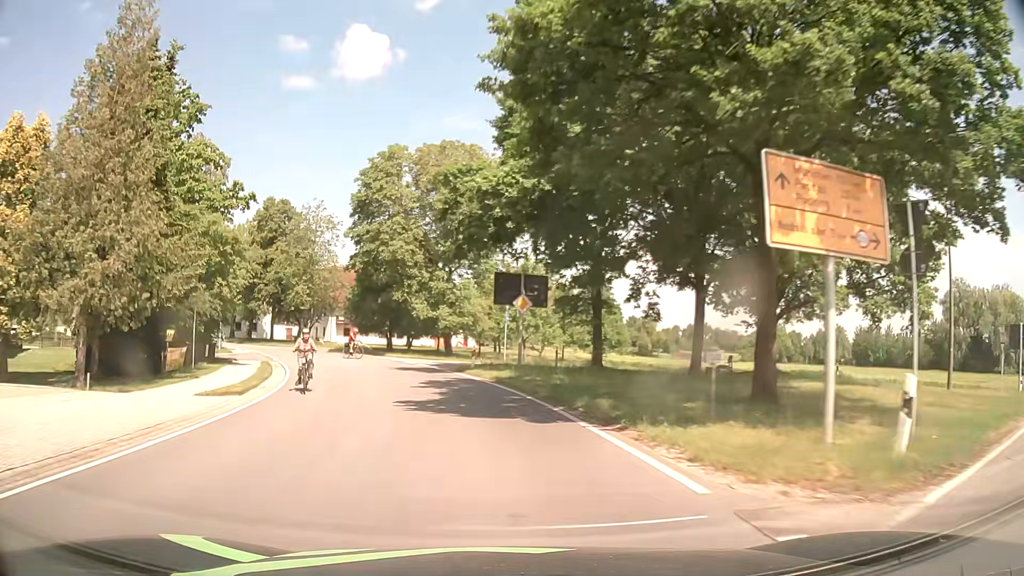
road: secondary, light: Day
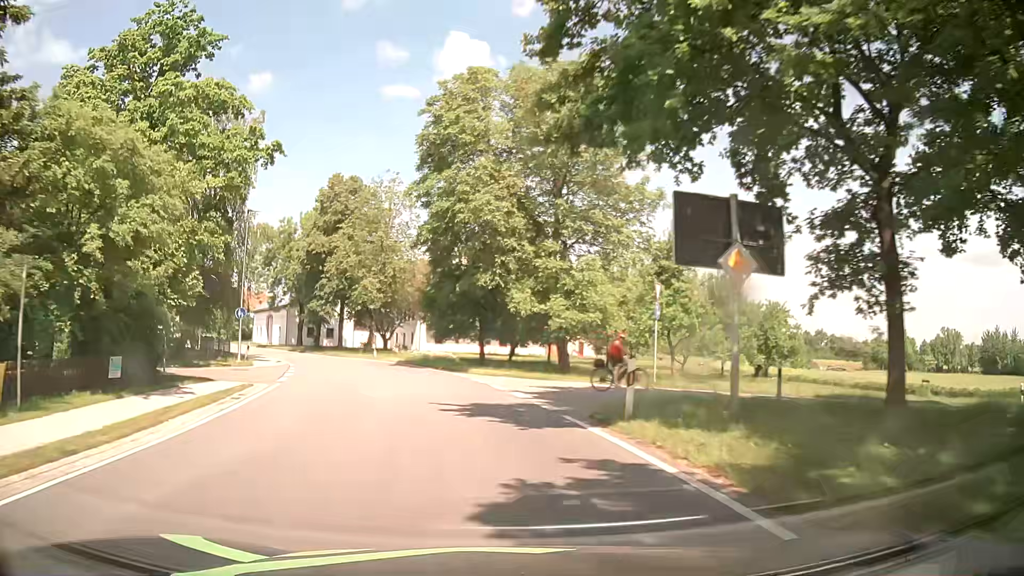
(-1.3, +15.1) m; -9°
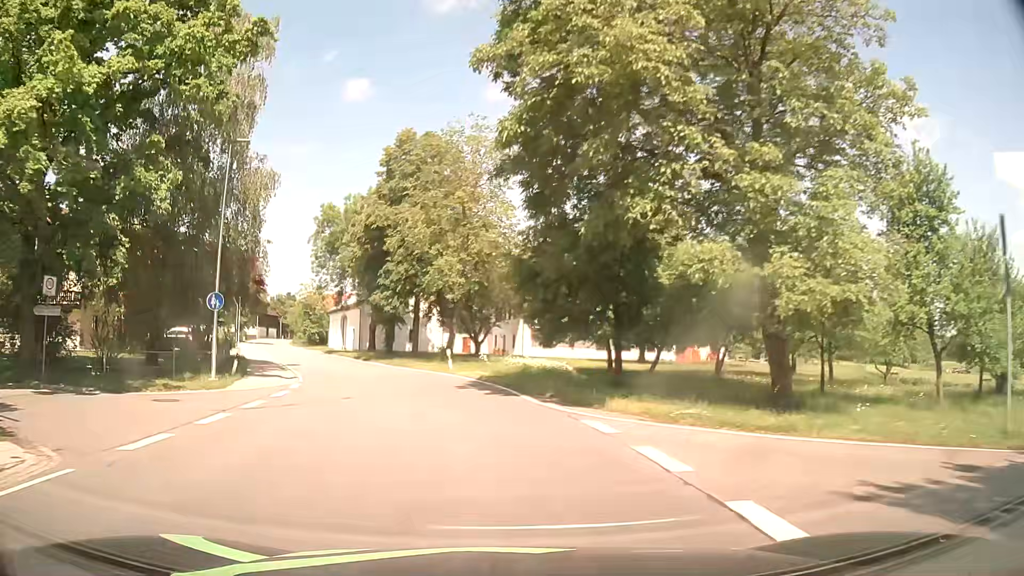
(-1.3, +15.1) m; -9°
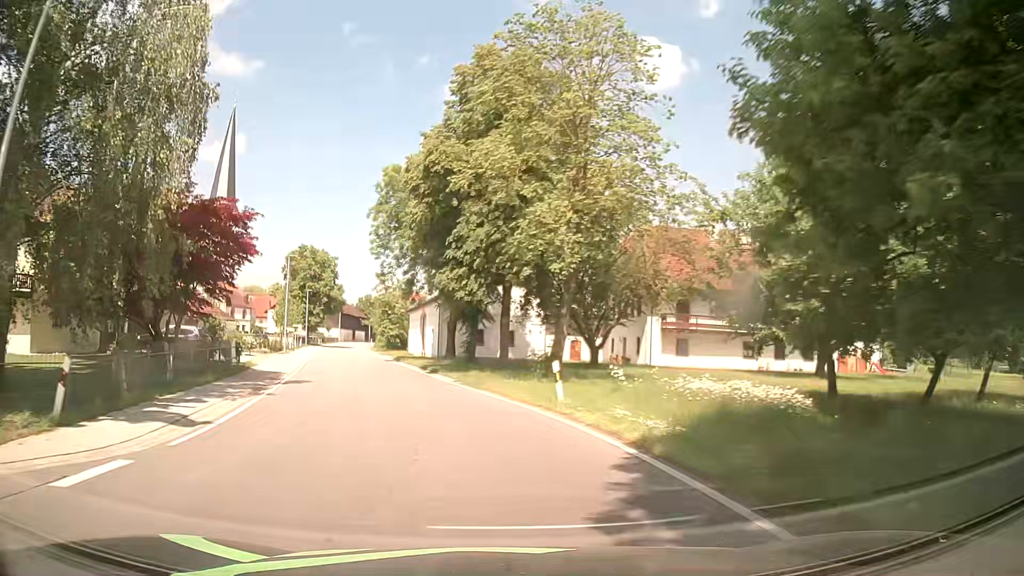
(-1.3, +15.1) m; -10°
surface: asphalt
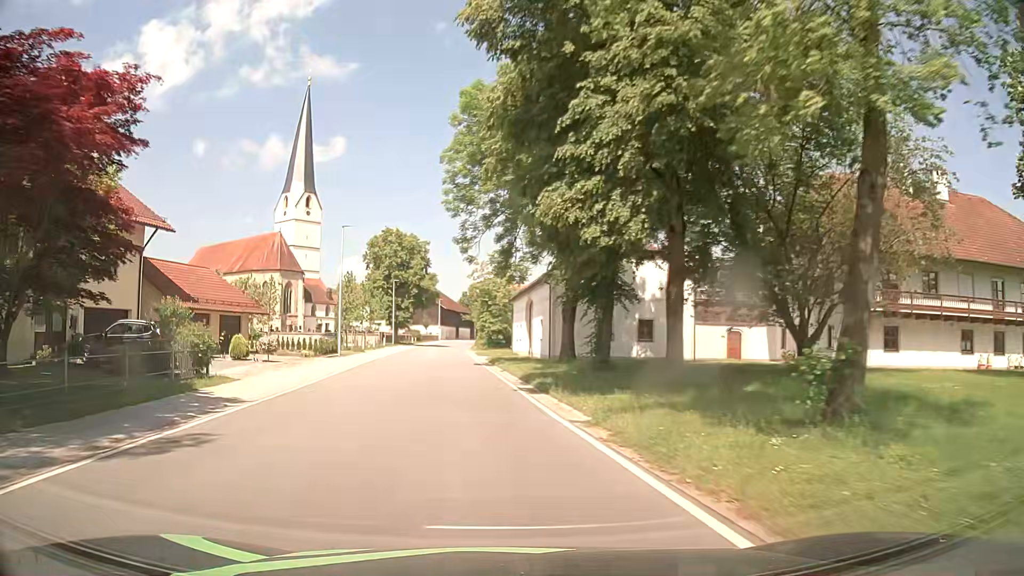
(-1.0, +15.2) m; -8°
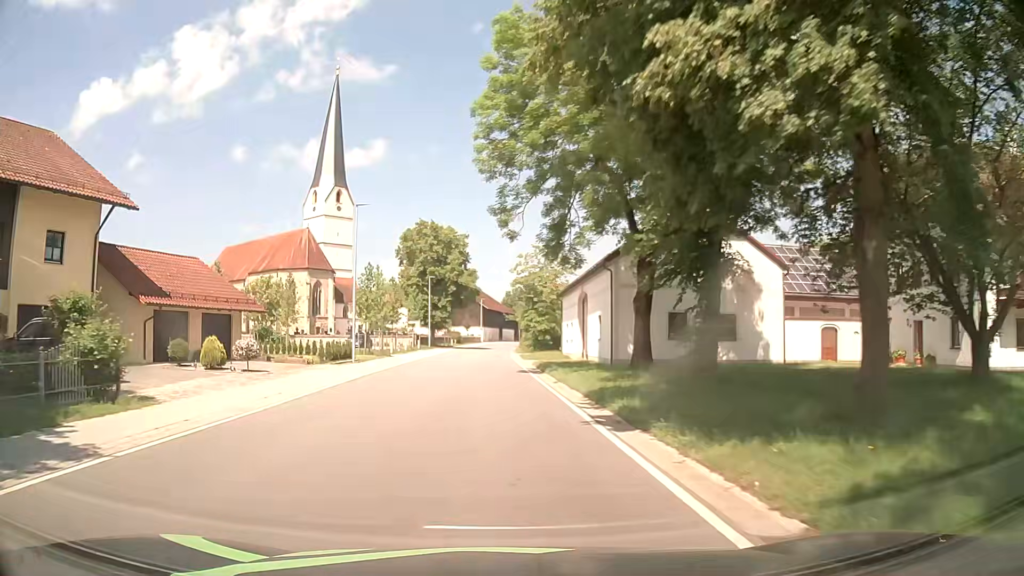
(-0.4, +7.6) m; -5°
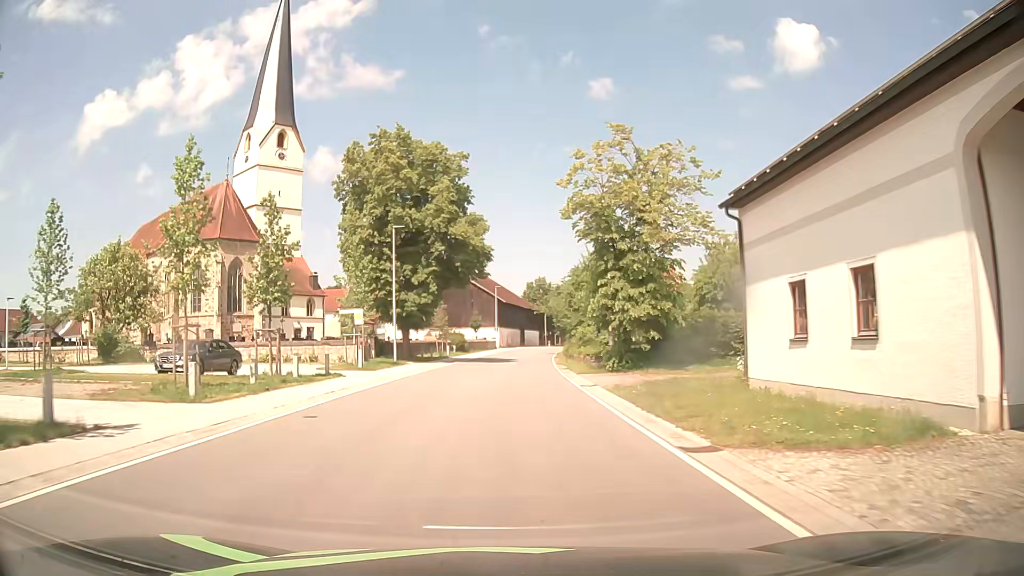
(-1.1, +38.2) m; -1°
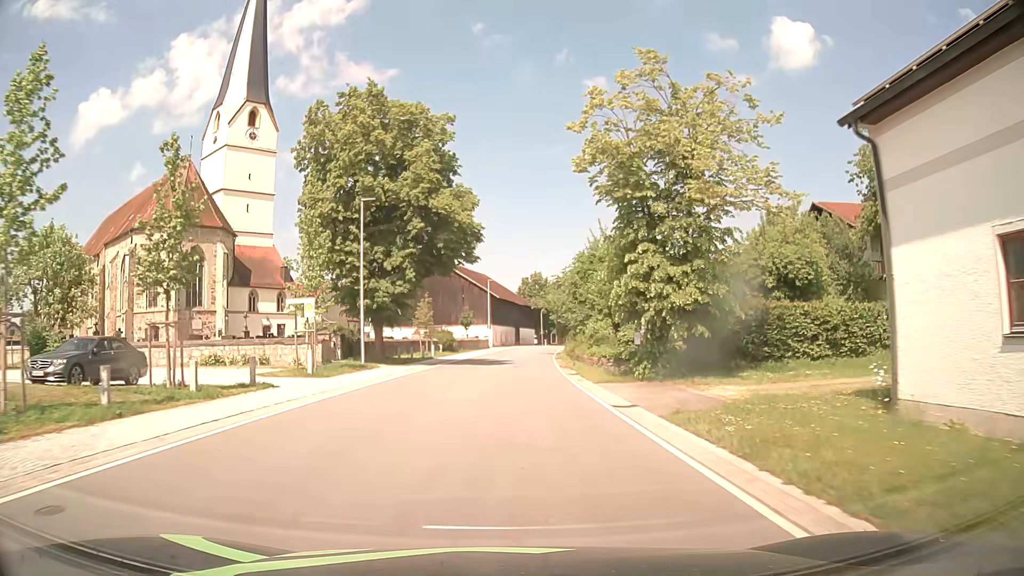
(0.0, +7.7) m; +1°
(0, +10) (0, +20) (0, +30) (+1, +40) (+1, +50) (+2, +60) (+3, +70) (+4, +80) (+5, +90) (+7, +100) m
